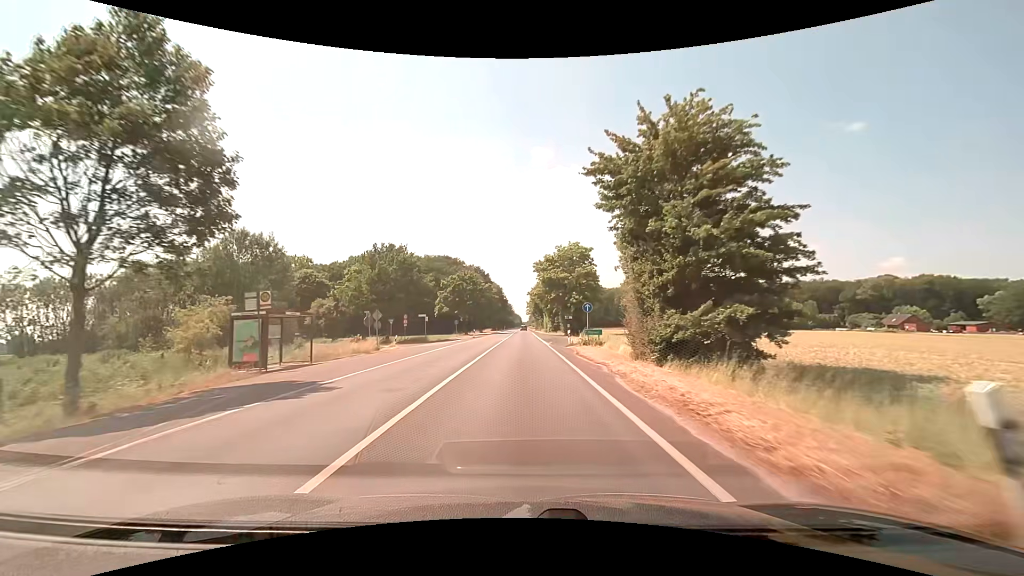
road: secondary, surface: asphalt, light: Day
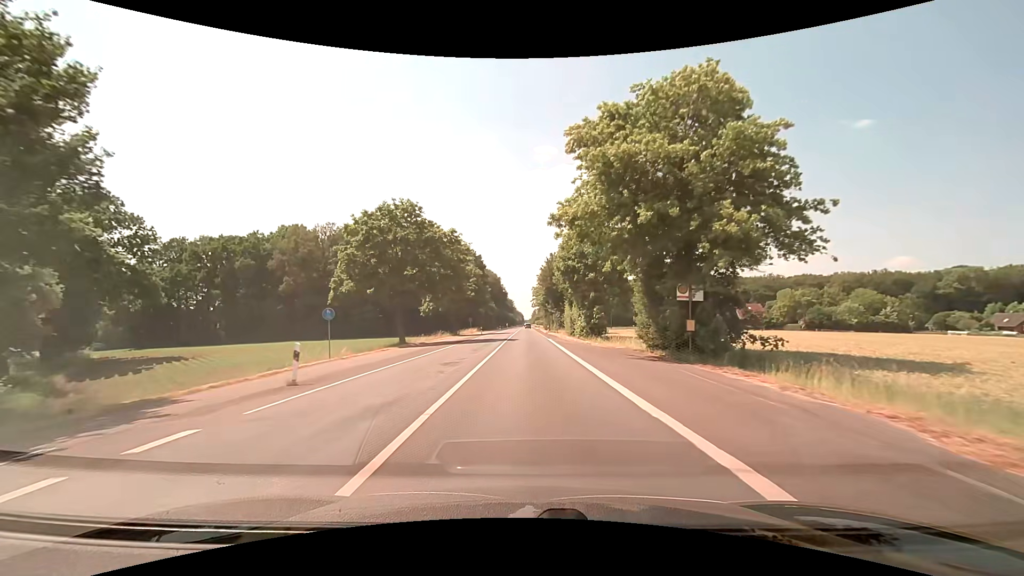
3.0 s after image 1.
(-0.3, +51.9) m; 0°
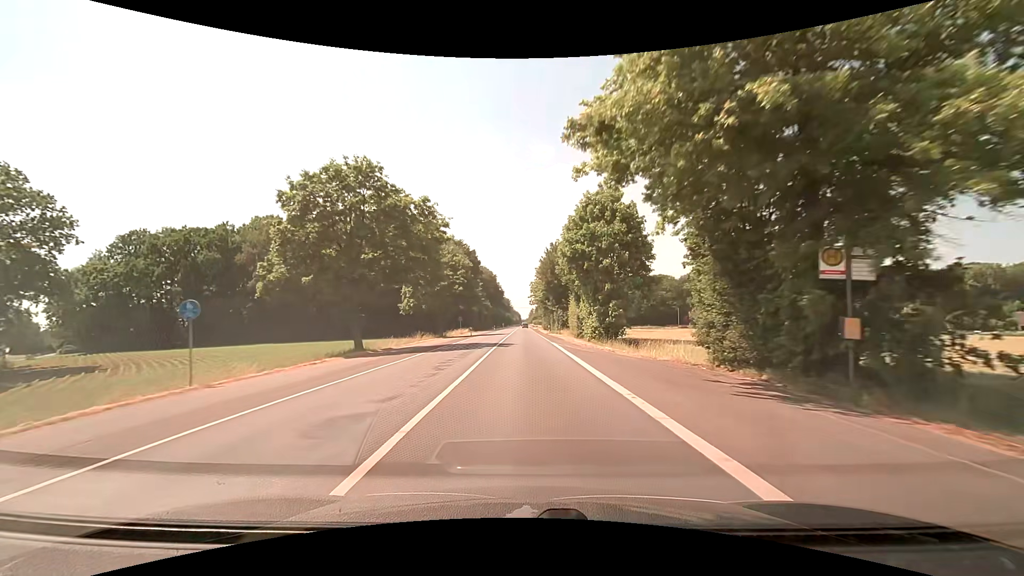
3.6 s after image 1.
(0.0, +10.5) m; 0°
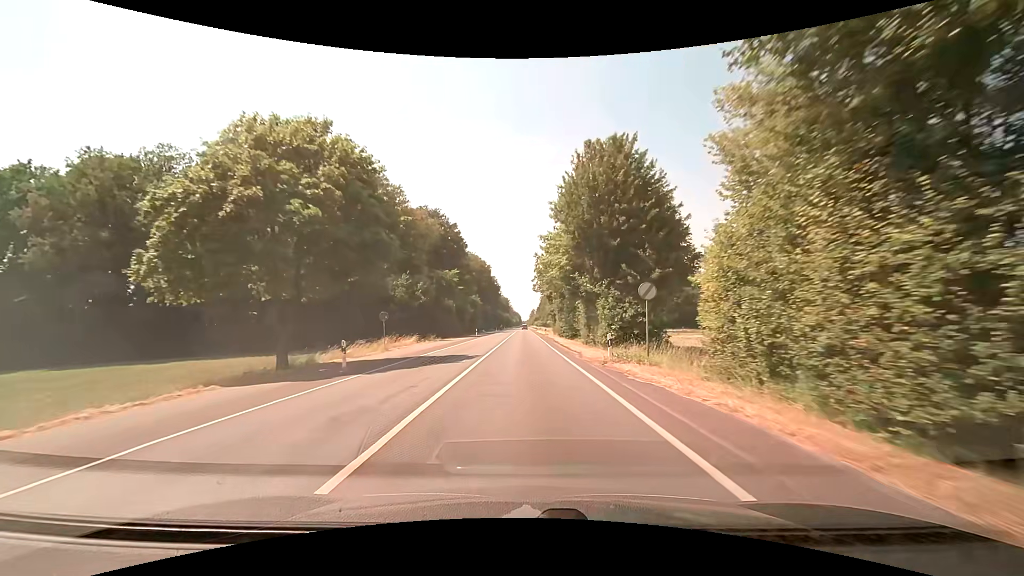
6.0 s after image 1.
(-0.1, +42.3) m; 0°
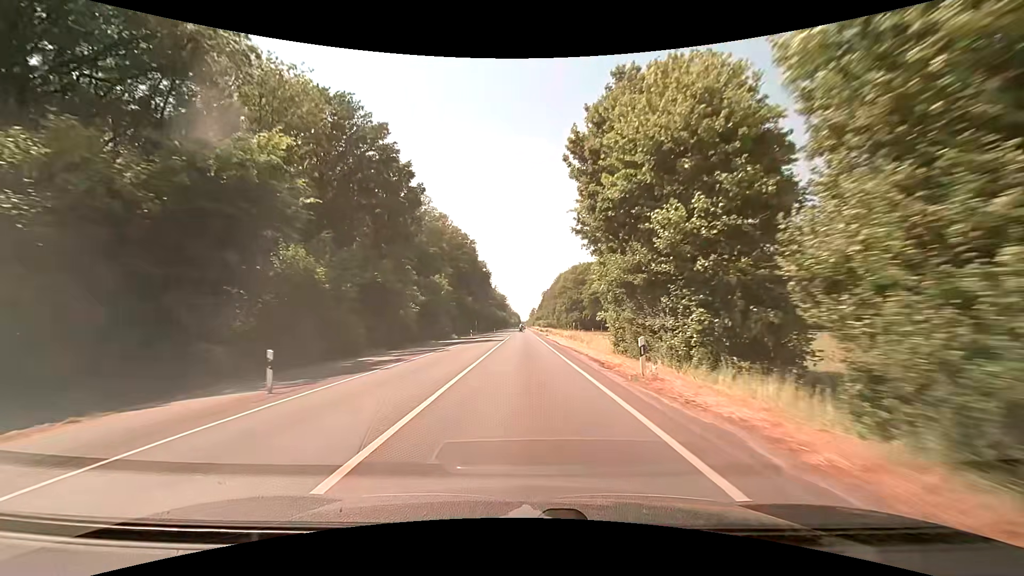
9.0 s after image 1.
(+0.1, +55.4) m; +1°
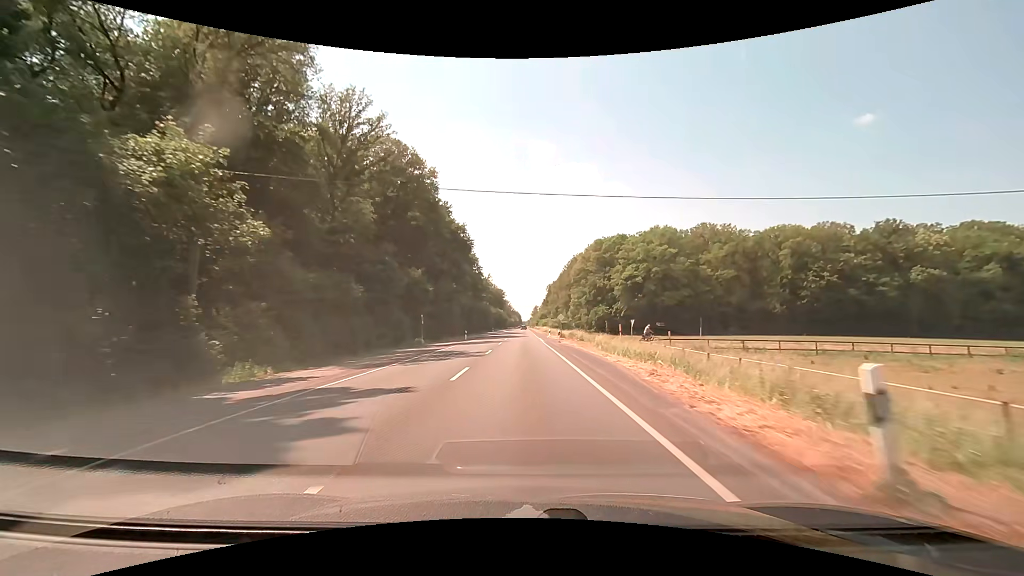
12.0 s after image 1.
(-0.5, +58.4) m; -1°
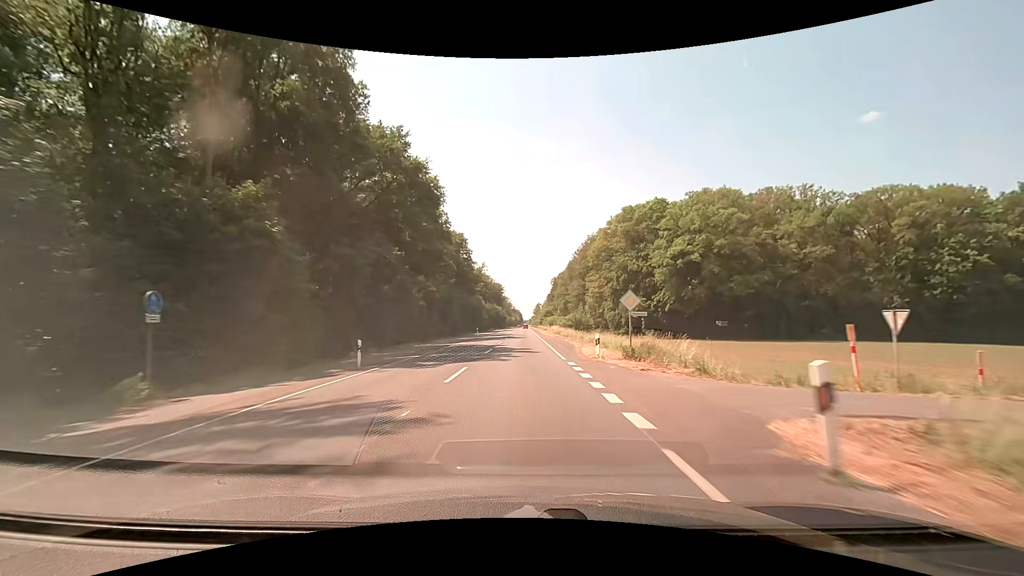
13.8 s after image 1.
(0.0, +36.4) m; 0°
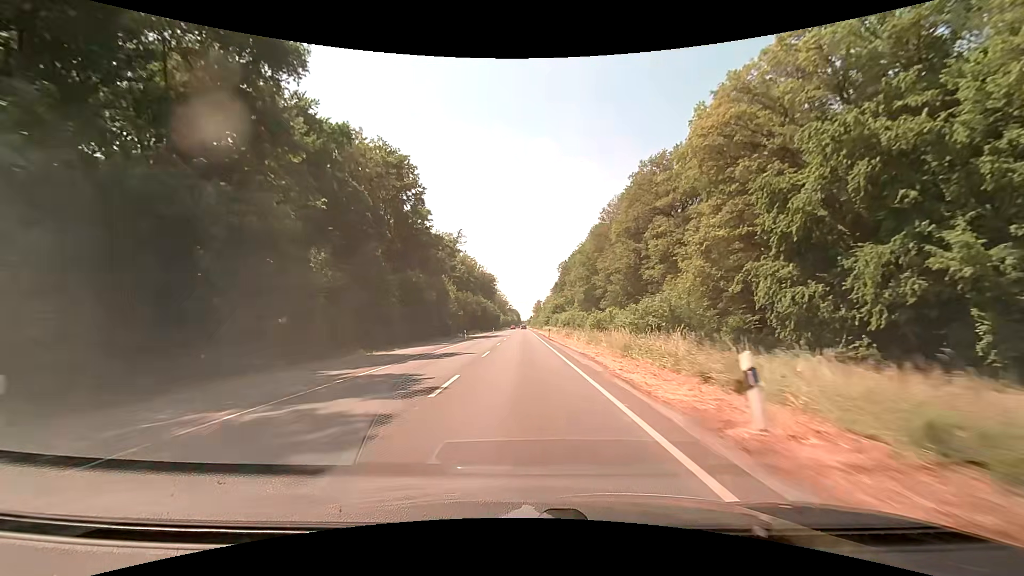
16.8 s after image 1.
(0.0, +62.7) m; 0°
(0, +10) (0, +20) (0, +30) (0, +40) (0, +50) (0, +60) (0, +70) (0, +80) (0, +90) (0, +100) m
